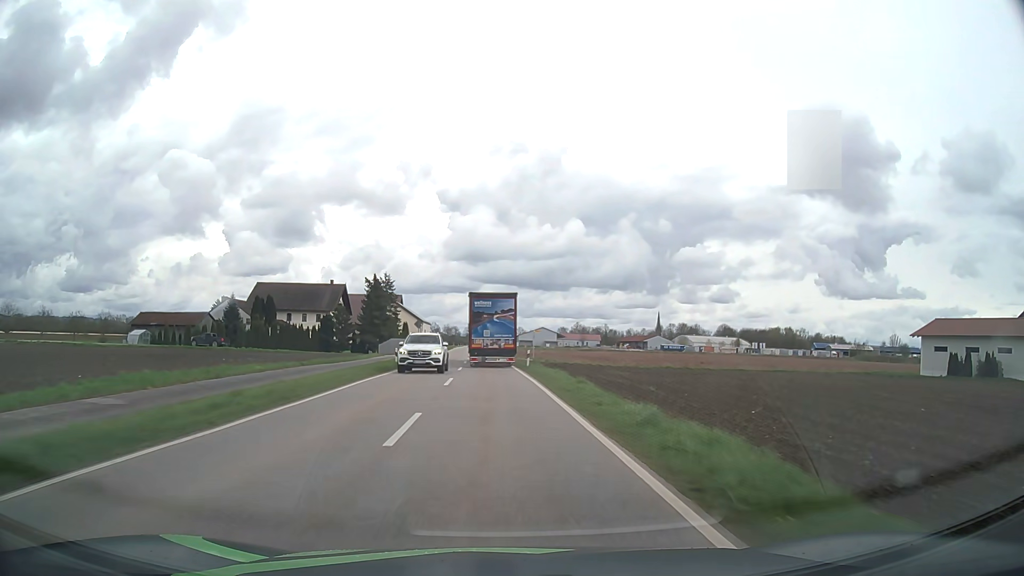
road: tertiary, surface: asphalt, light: Day
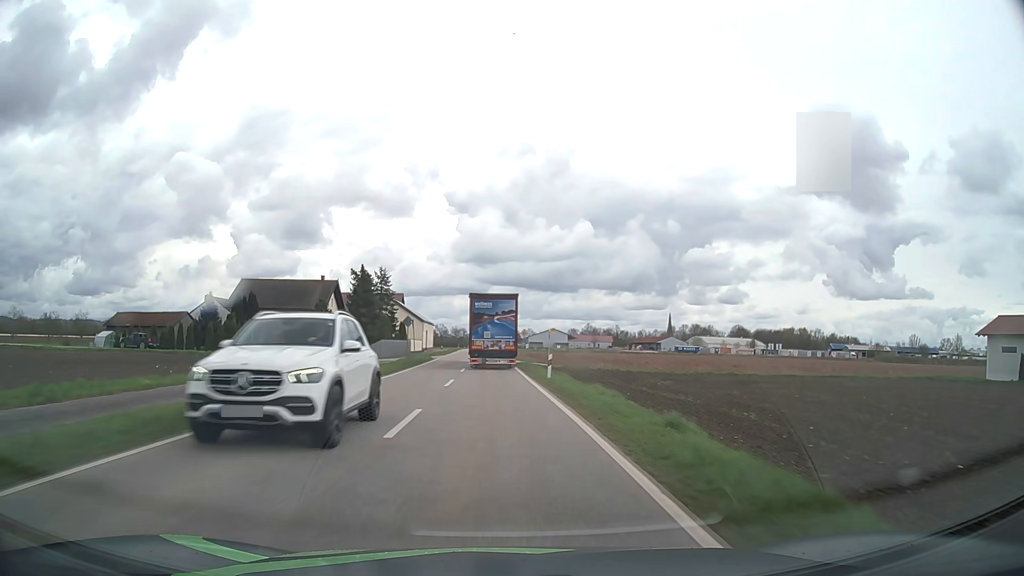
(-0.1, +11.6) m; -1°
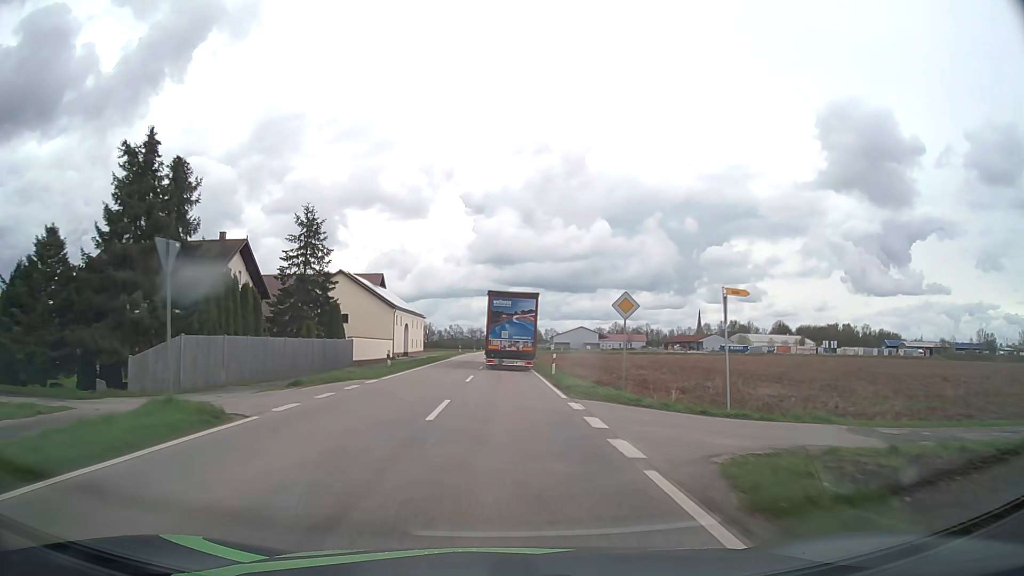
(-1.1, +46.0) m; -2°
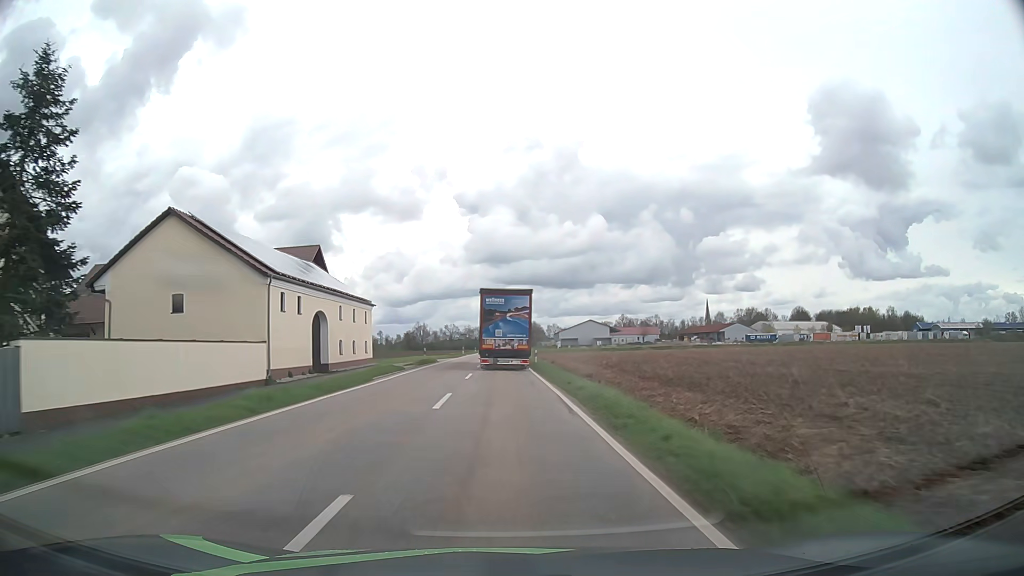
(0.0, +34.2) m; 0°
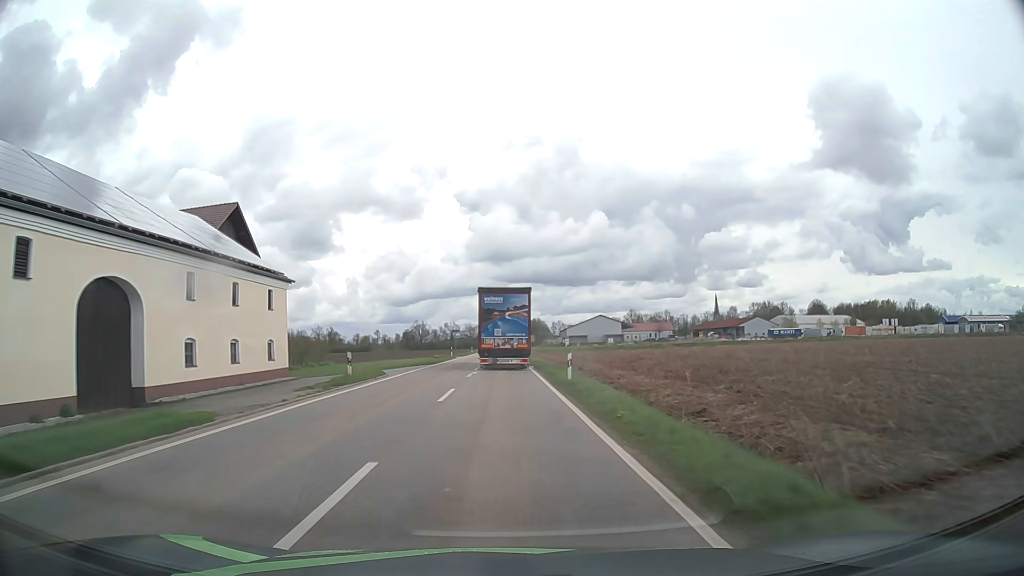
(0.0, +22.6) m; 0°
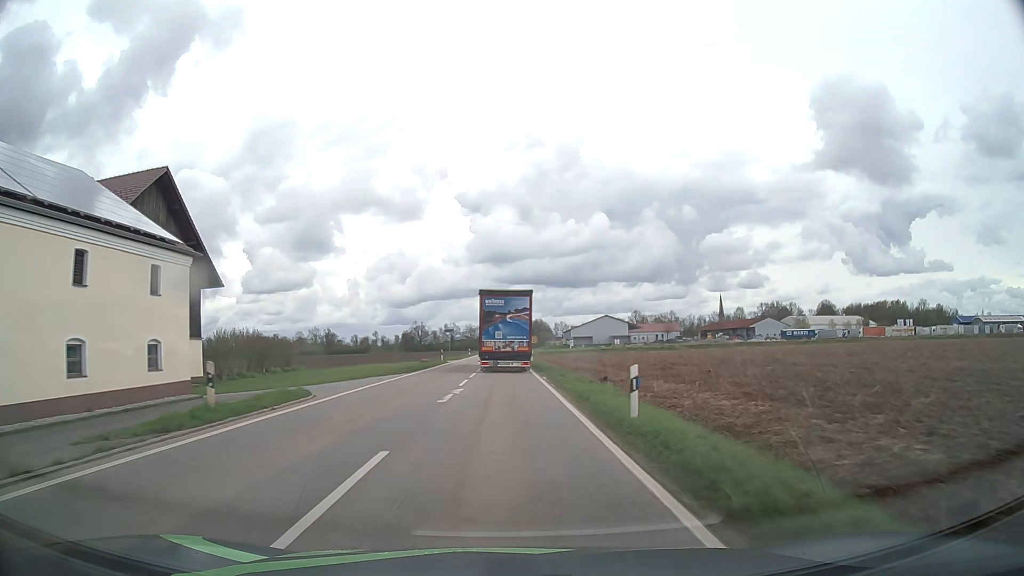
(0.0, +11.3) m; 0°
